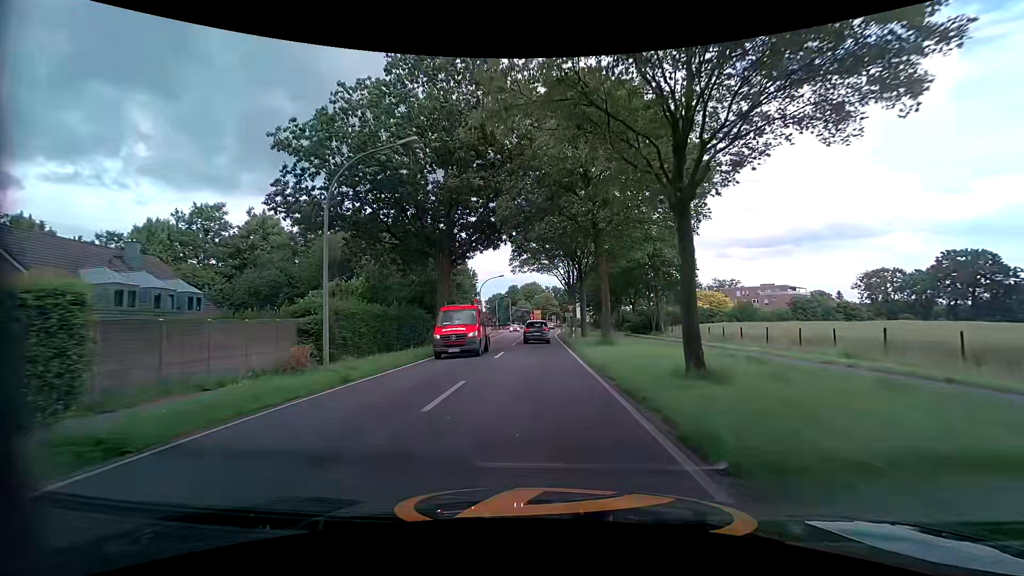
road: tertiary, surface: asphalt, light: Day
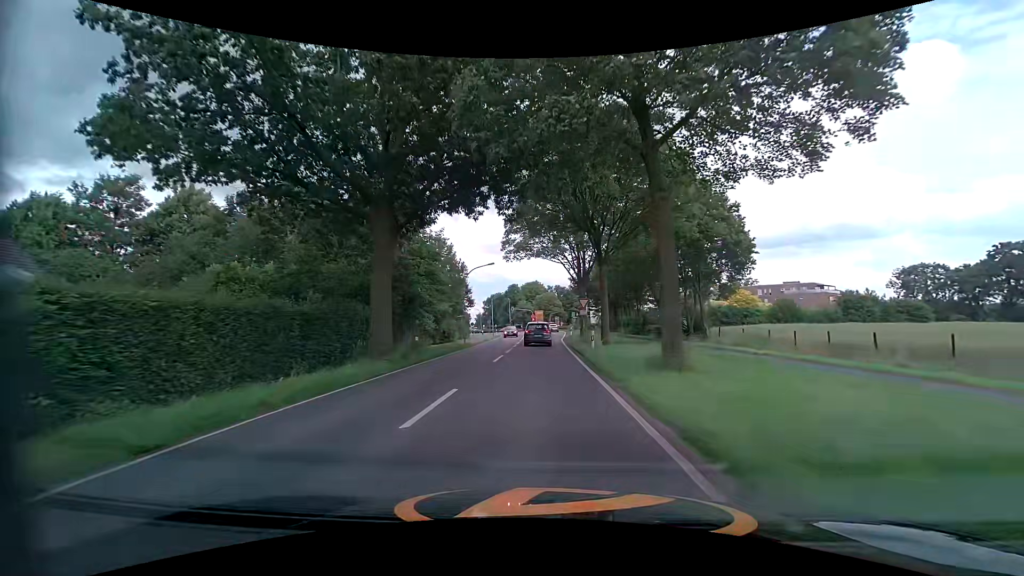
(-0.1, +13.1) m; 0°
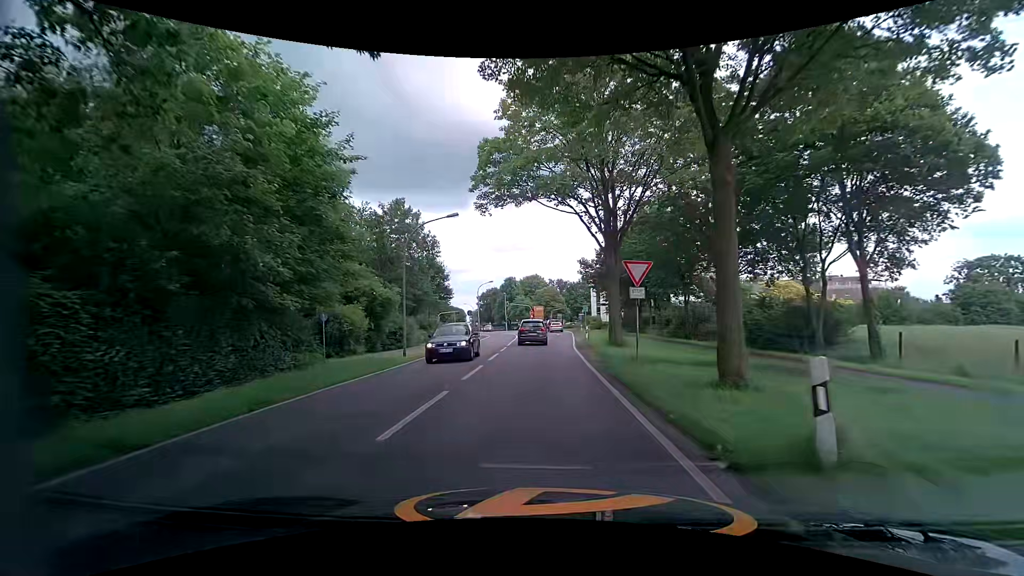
(0.0, +19.2) m; 0°
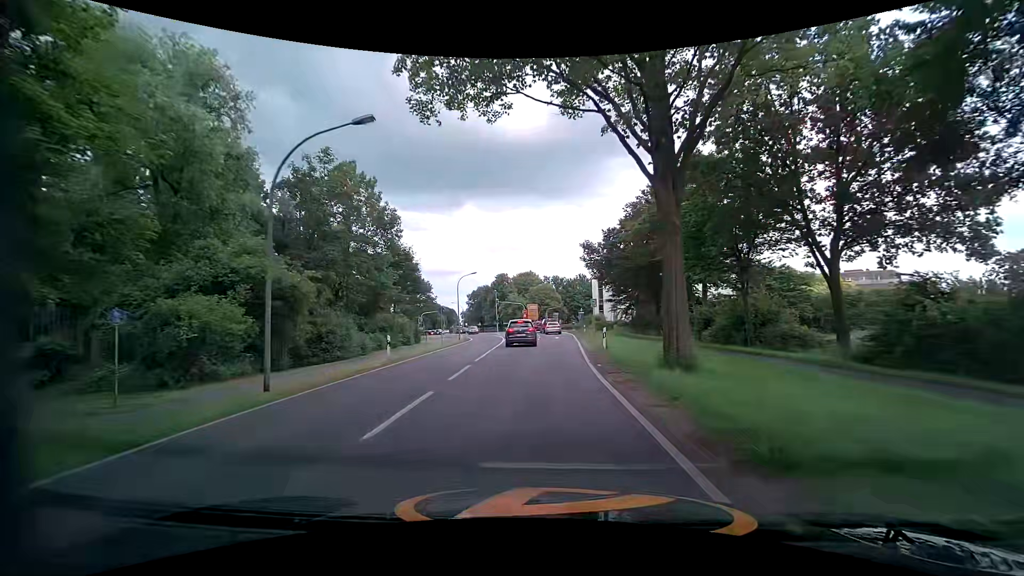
(0.0, +12.1) m; 0°
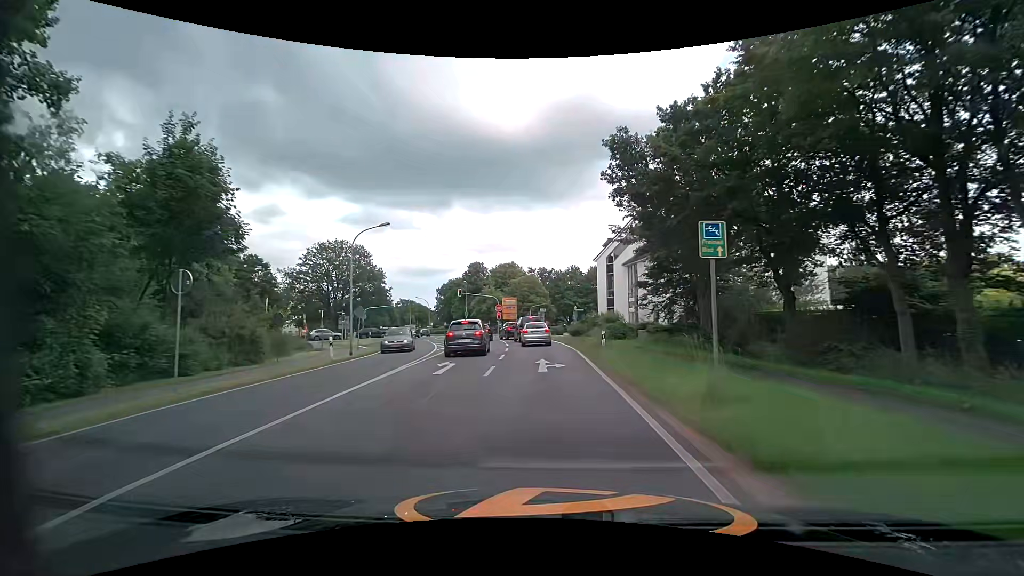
(+0.6, +27.2) m; +2°
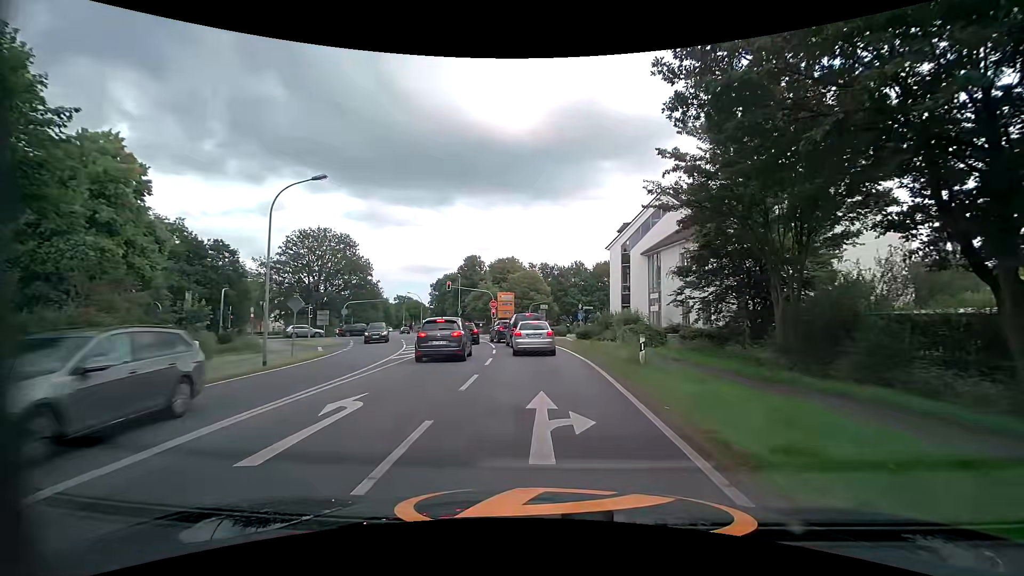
(-0.1, +8.6) m; 0°
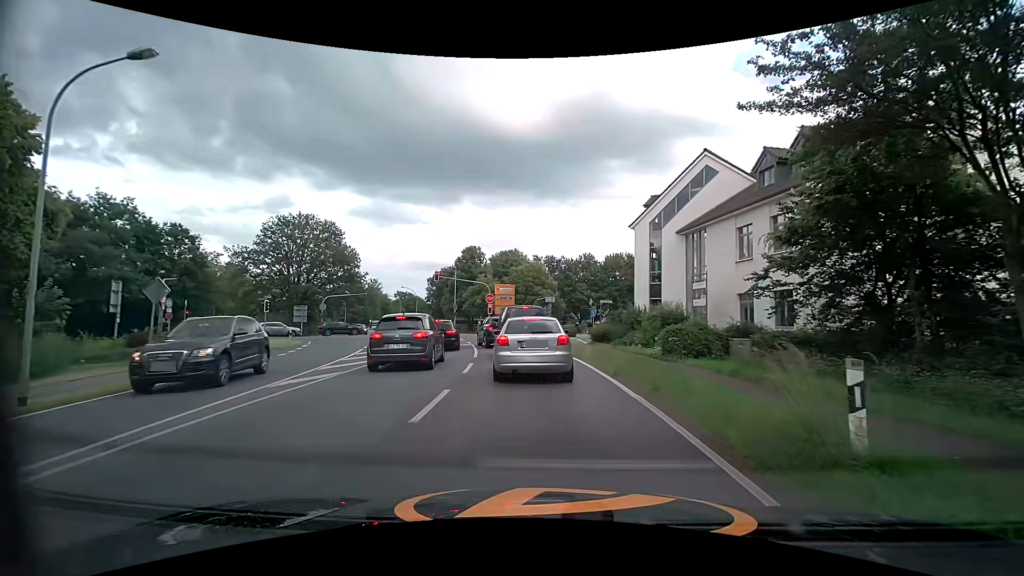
(-0.1, +9.1) m; -3°
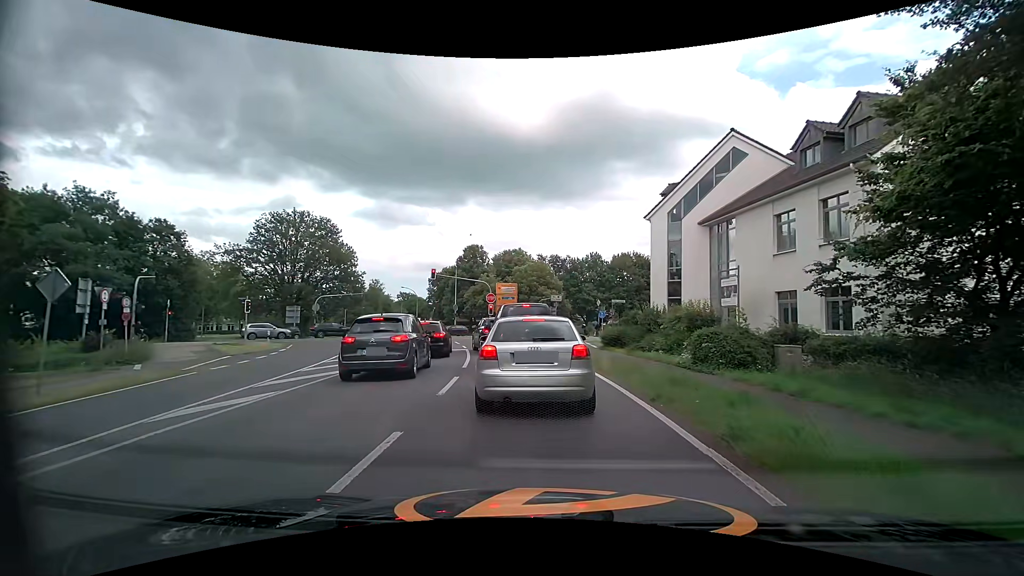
(+0.1, +3.4) m; +1°
(0, +10) (-1, +20) (-3, +30) (-5, +40) (-8, +49) (-12, +58) (-16, +67) (-20, +77) (-24, +86) (-27, +95) m
